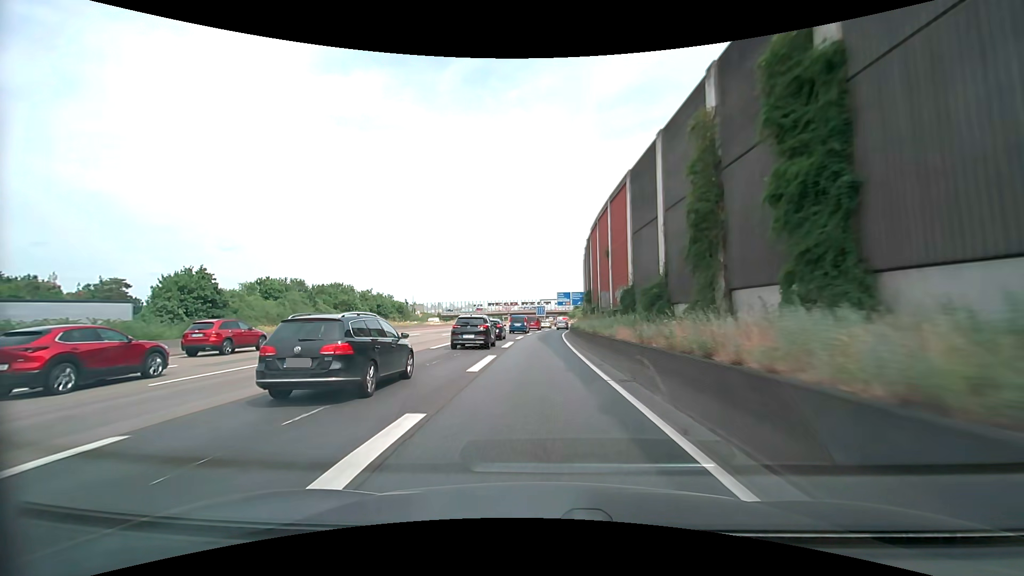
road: motorway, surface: asphalt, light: Day
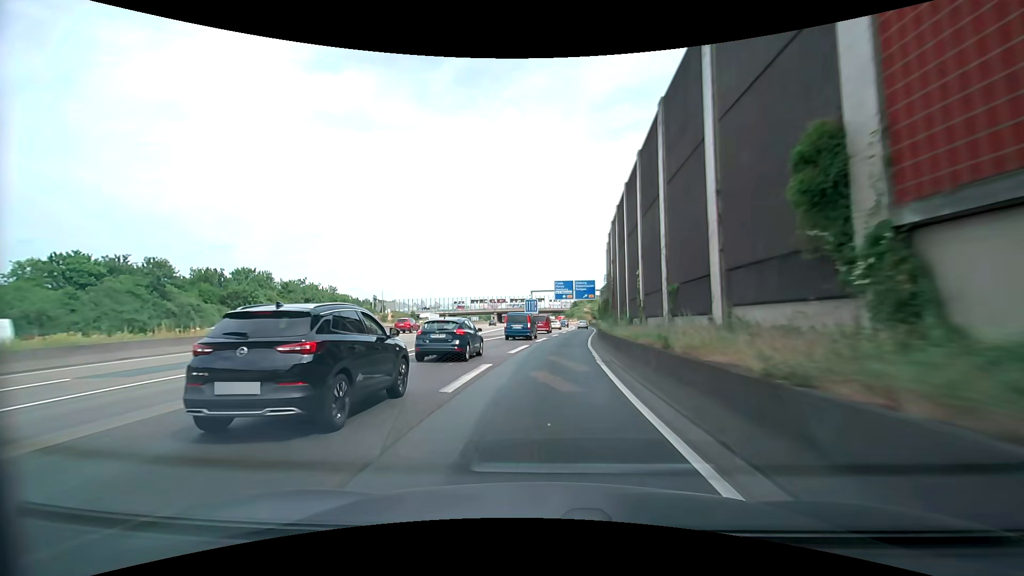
(+0.1, +39.6) m; 0°
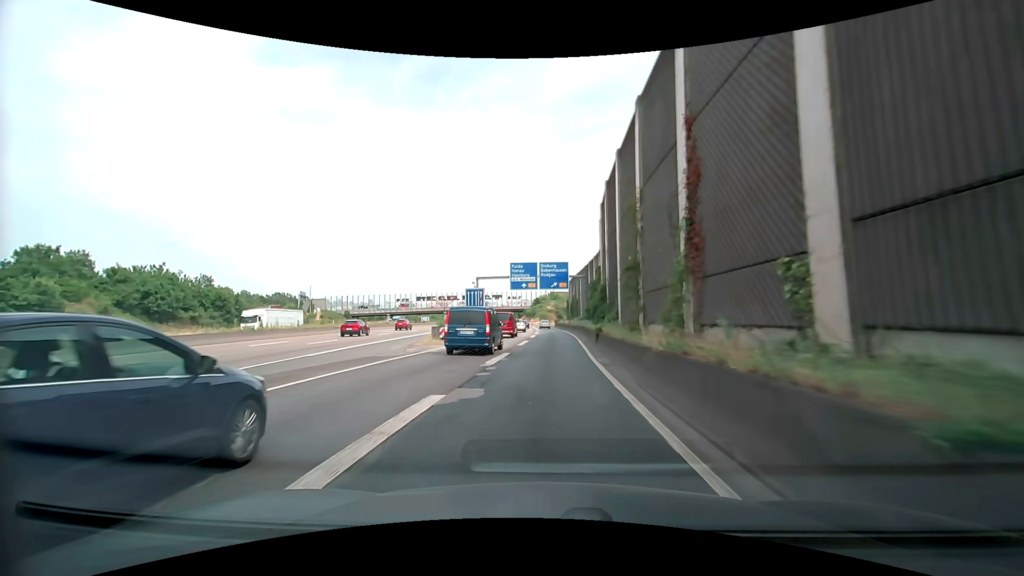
(+1.3, +30.4) m; +4°
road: motorway_link
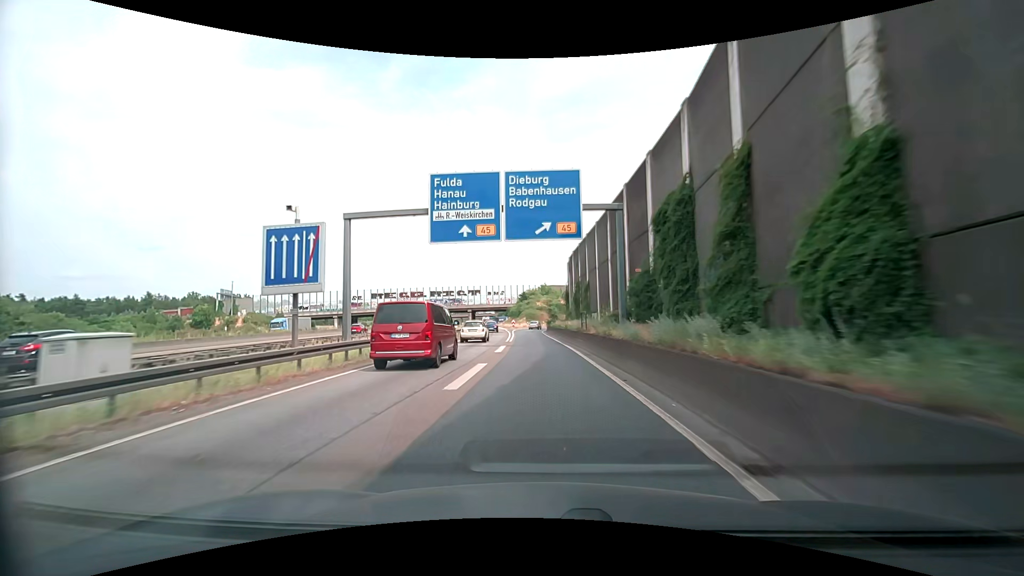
(+1.7, +41.6) m; +2°
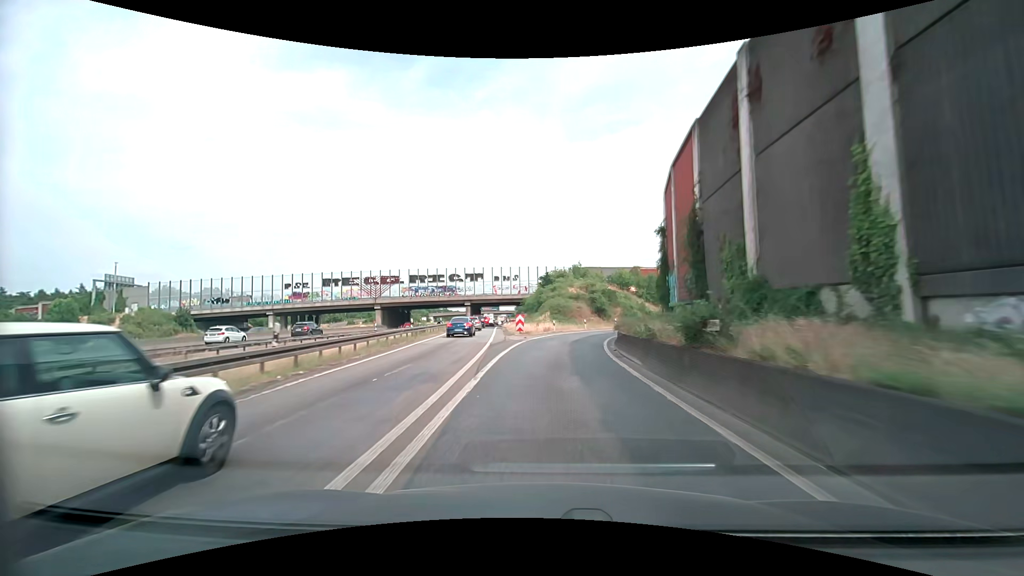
(-1.7, +51.6) m; -3°
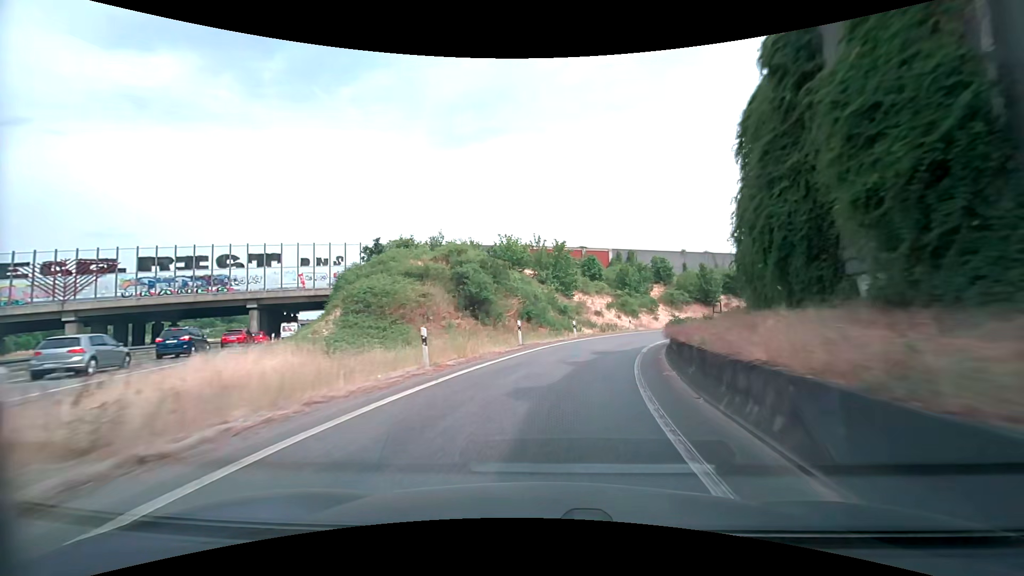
(+3.4, +39.7) m; +13°
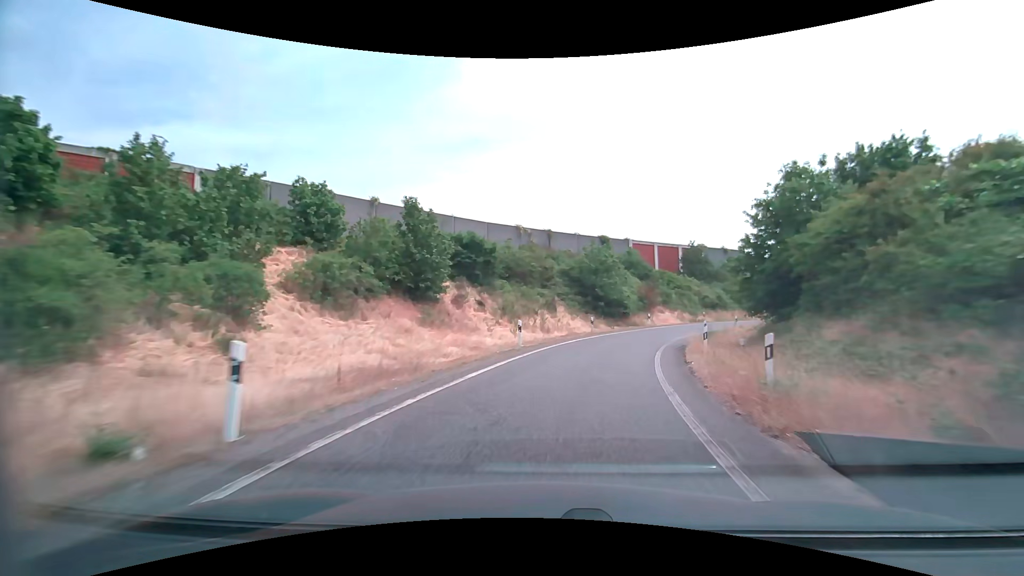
(+13.0, +45.5) m; +33°
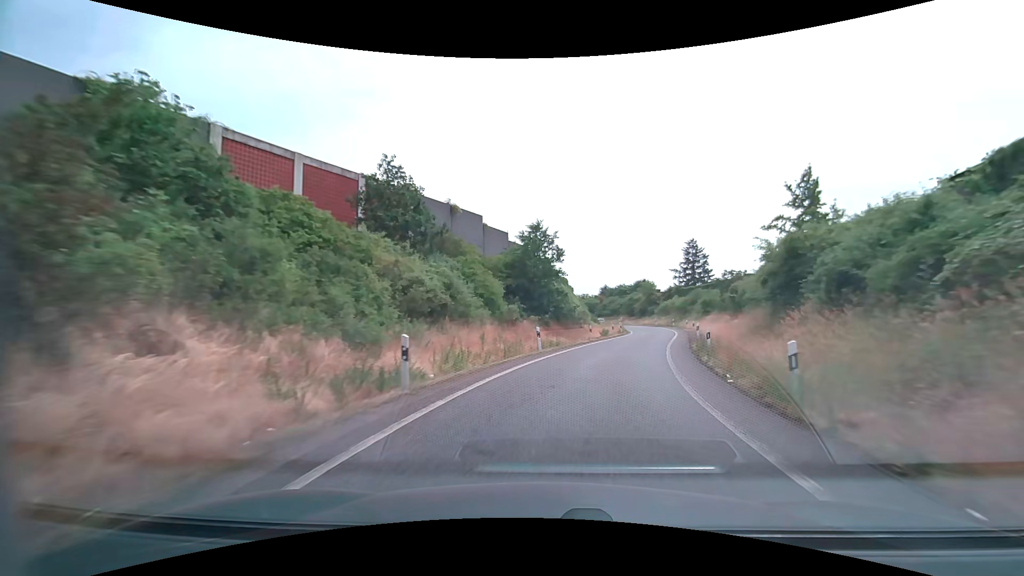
(+13.8, +45.5) m; +33°
(+1, +10) (+2, +20) (+5, +30) (+8, +39) (+10, +49) (+13, +58) (+14, +68) (+15, +78) (+15, +88) (+14, +98) m
